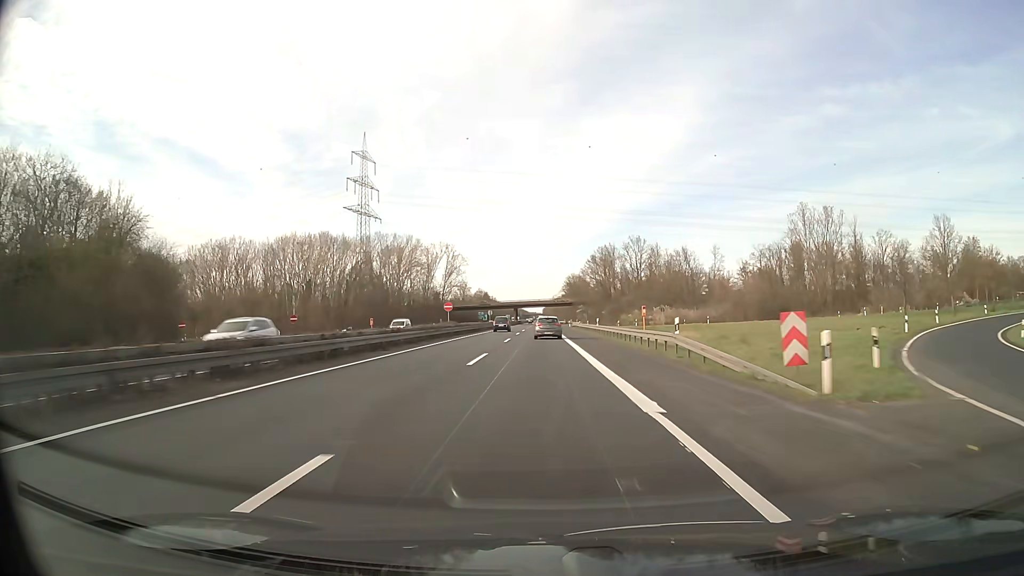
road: trunk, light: Day
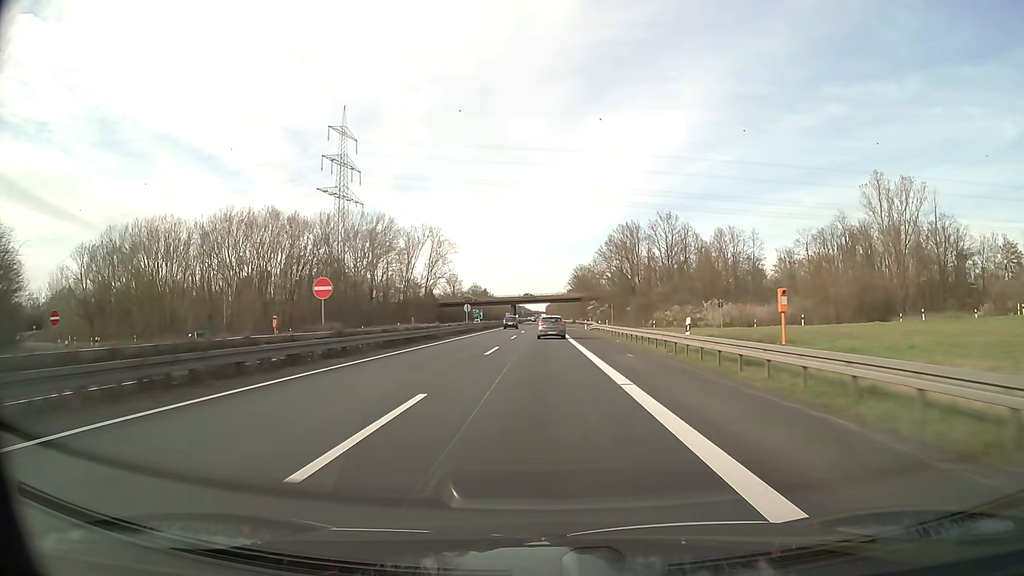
(-0.1, +33.5) m; 0°
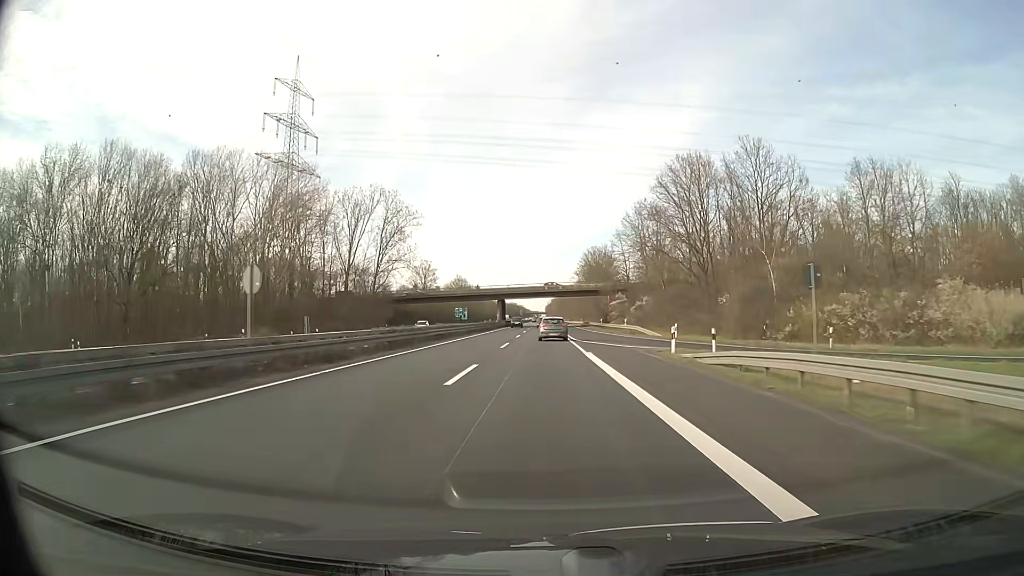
(0.0, +49.9) m; 0°
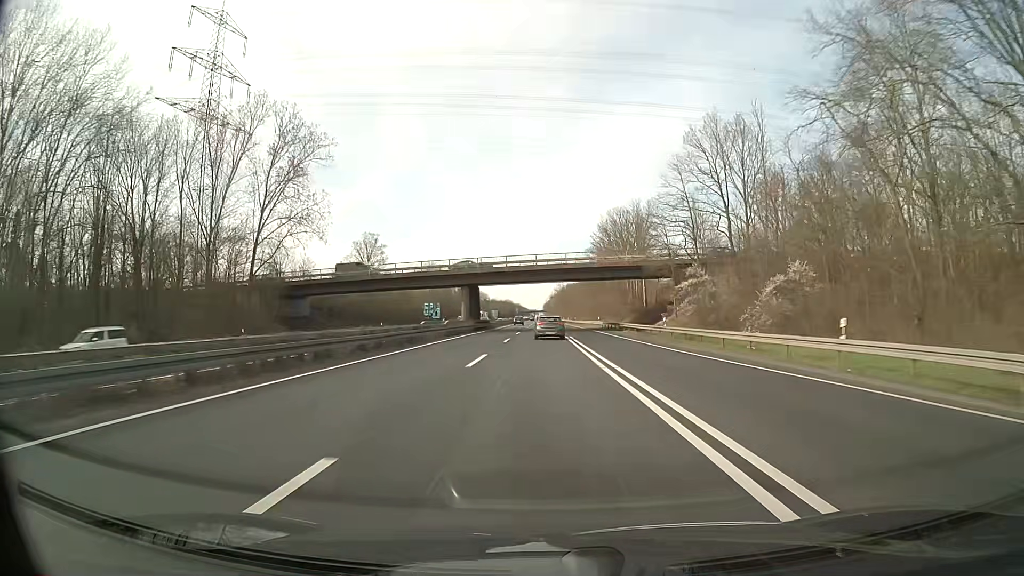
(+0.1, +49.5) m; 0°
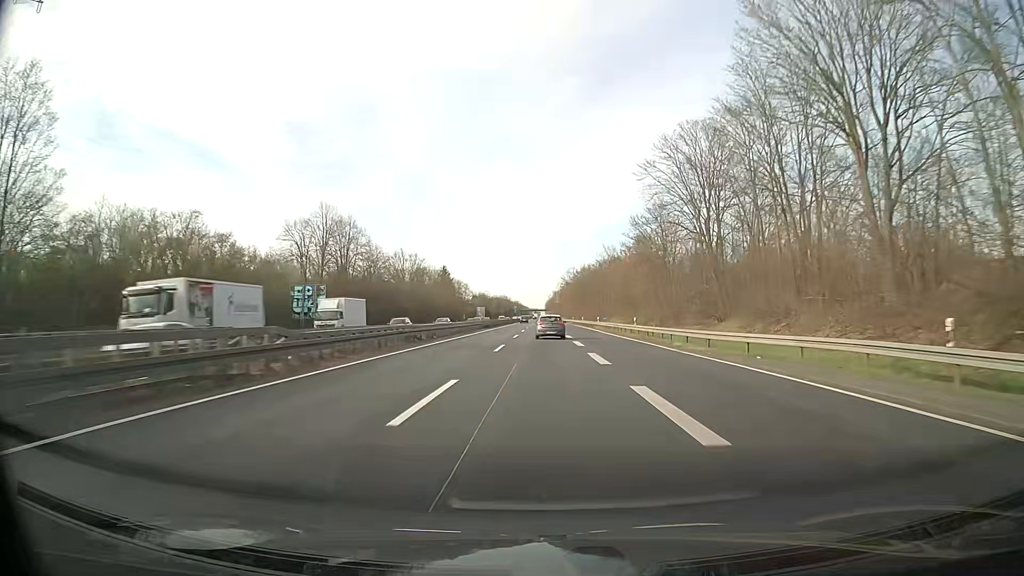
(-0.2, +82.0) m; 0°
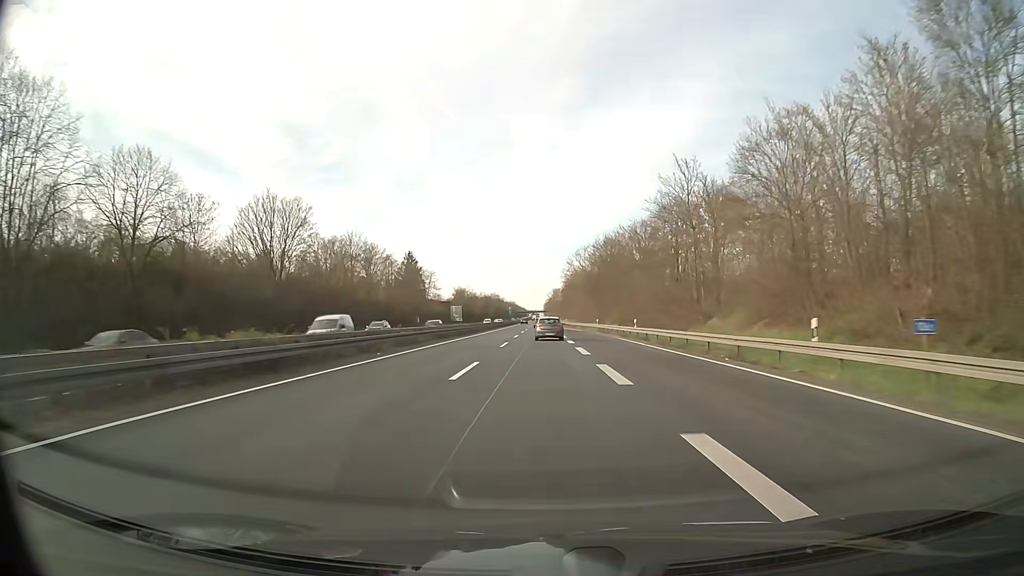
(+0.3, +65.7) m; 0°
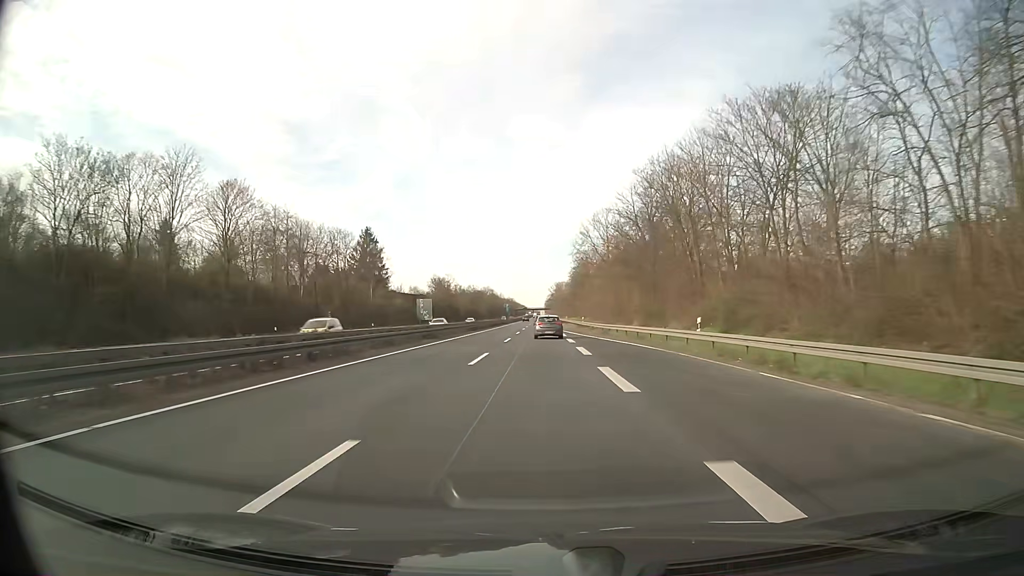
(0.0, +49.6) m; 0°
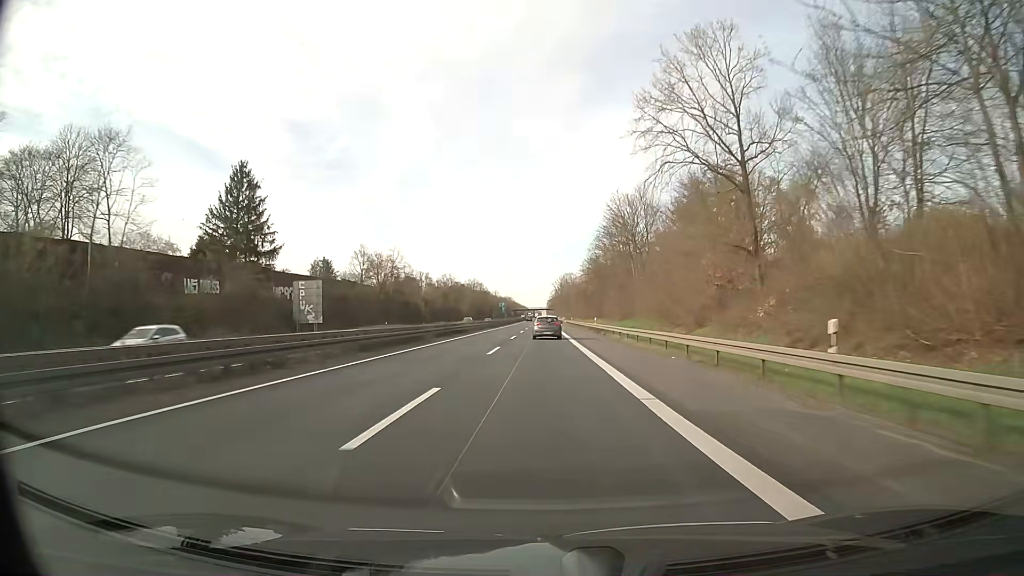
(-0.1, +66.6) m; 0°
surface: asphalt
(0, +10) (0, +20) (0, +30) (0, +40) (0, +50) (0, +60) (0, +70) (0, +80) (0, +90) (0, +100) m
